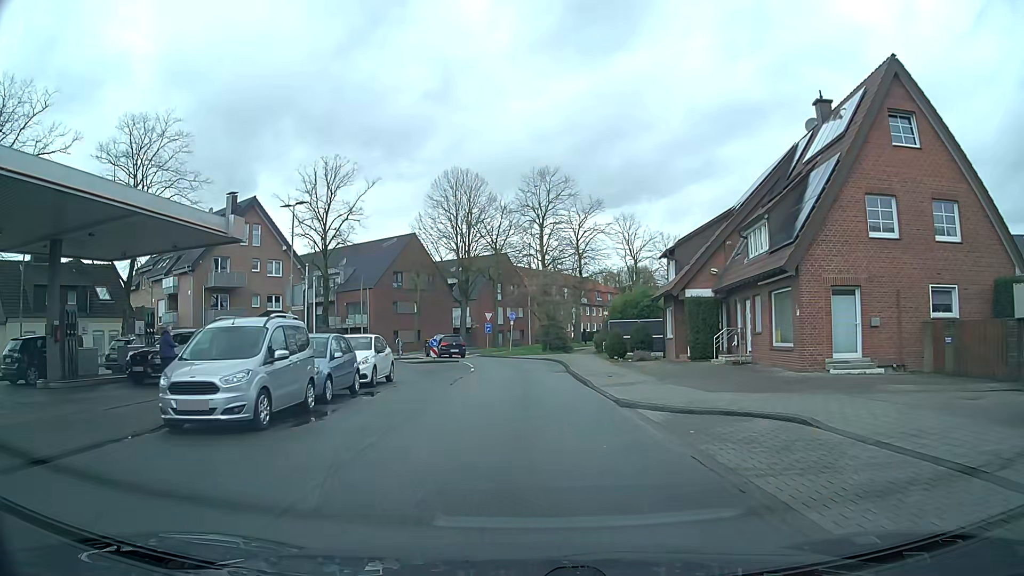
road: residential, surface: asphalt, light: Day
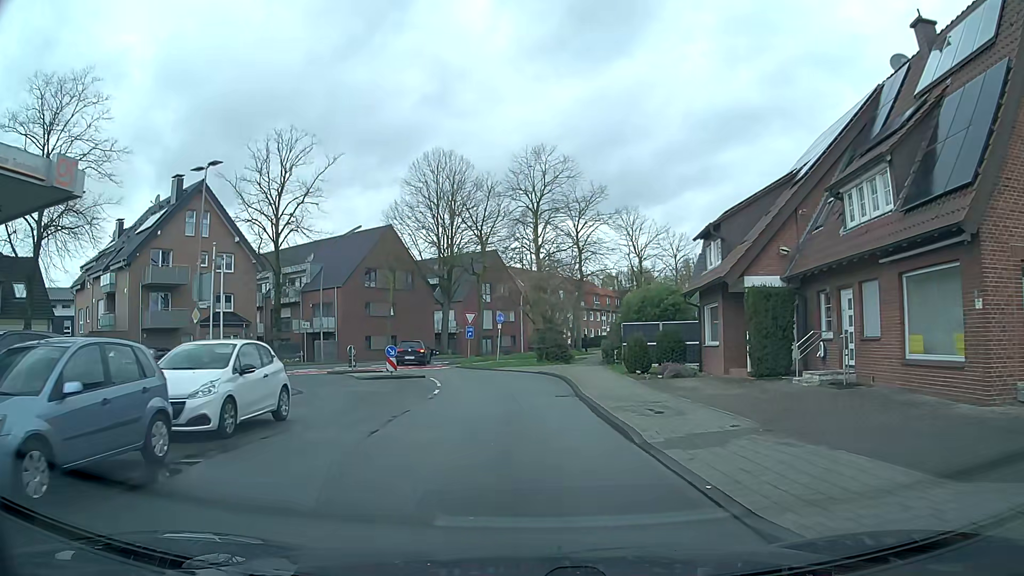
(+0.1, +9.2) m; +1°
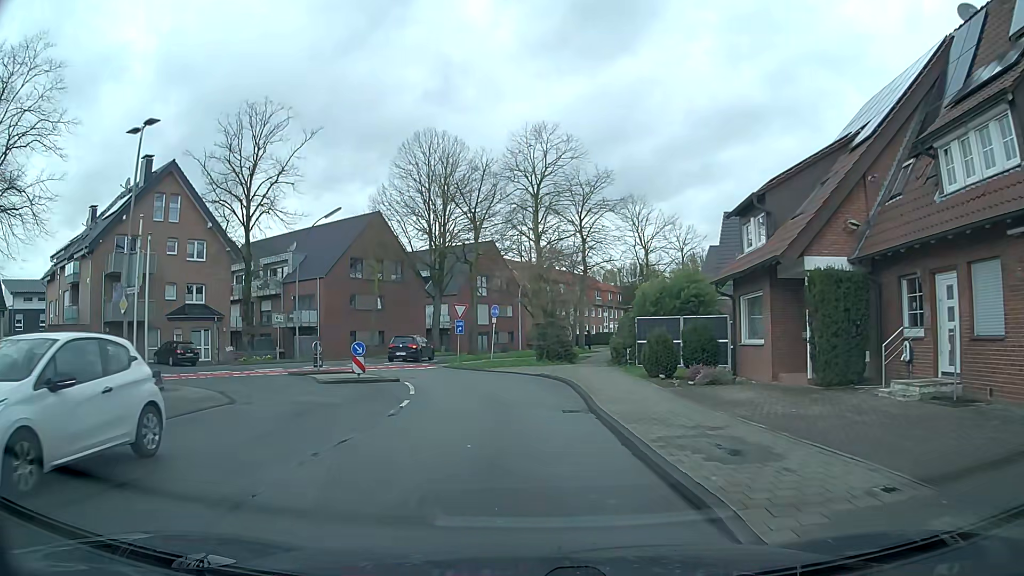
(0.0, +4.8) m; 0°
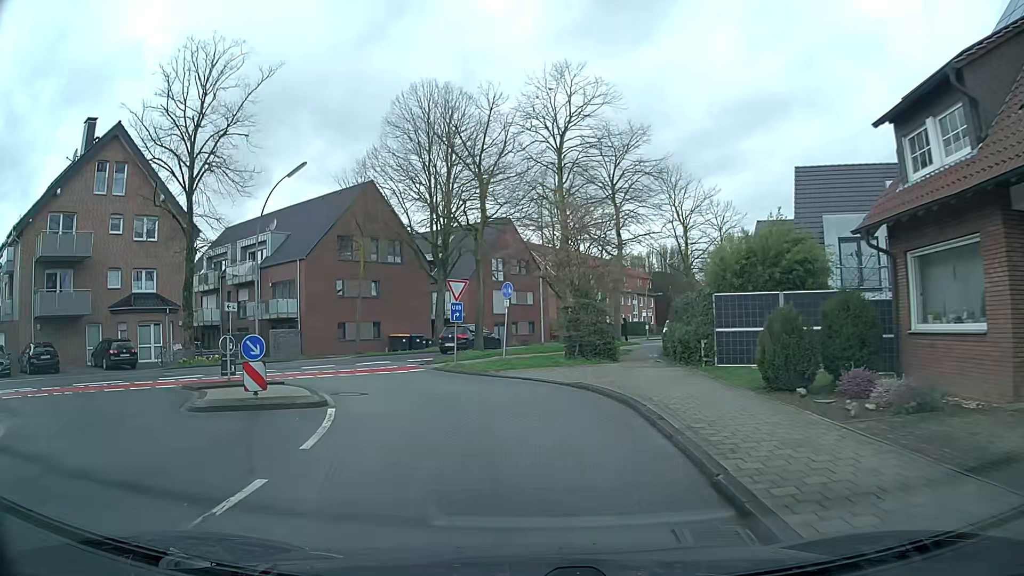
(-0.1, +9.4) m; -2°
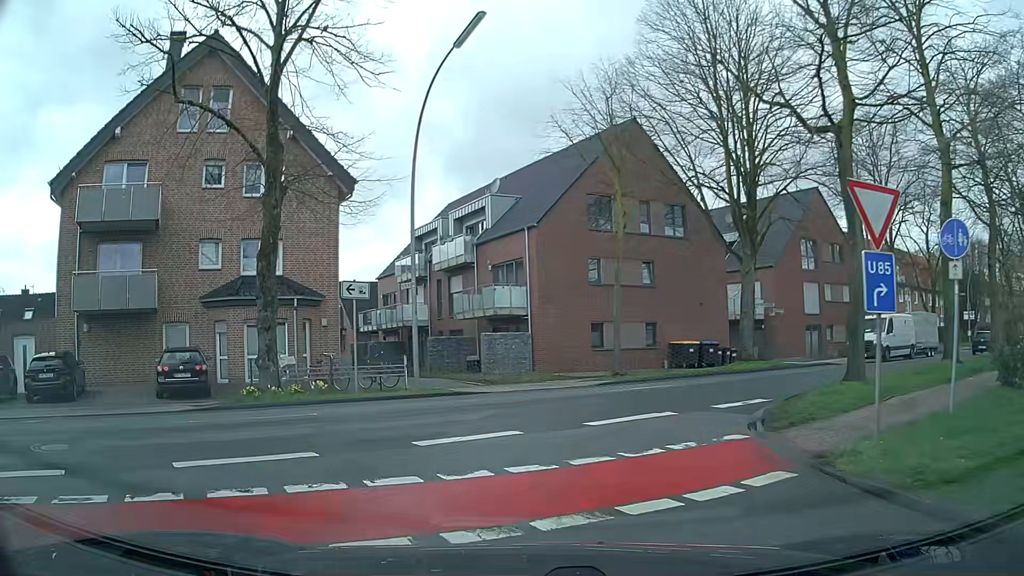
(-2.4, +15.0) m; -25°
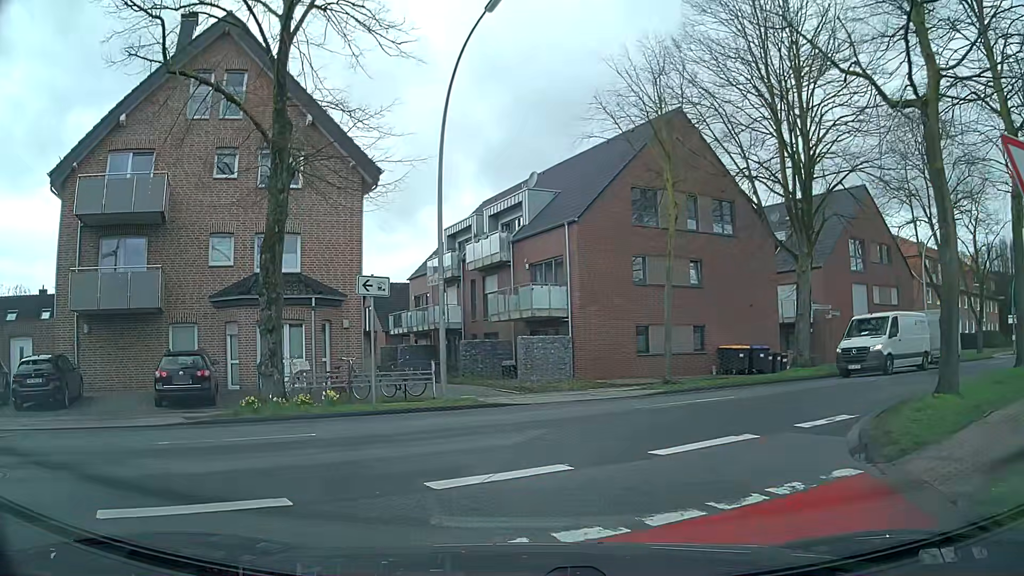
(0.0, +2.2) m; -2°
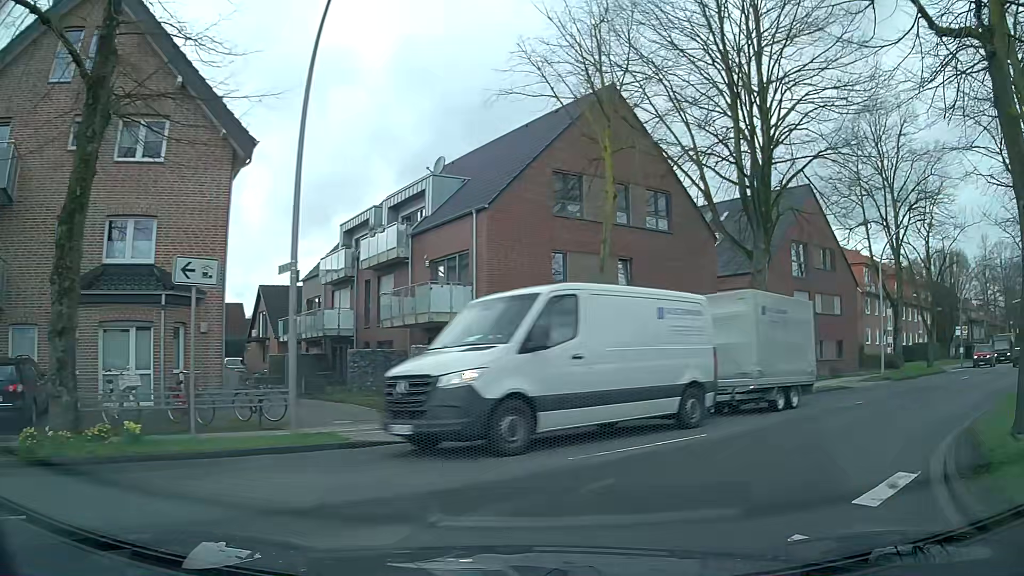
(+0.2, +4.7) m; +7°
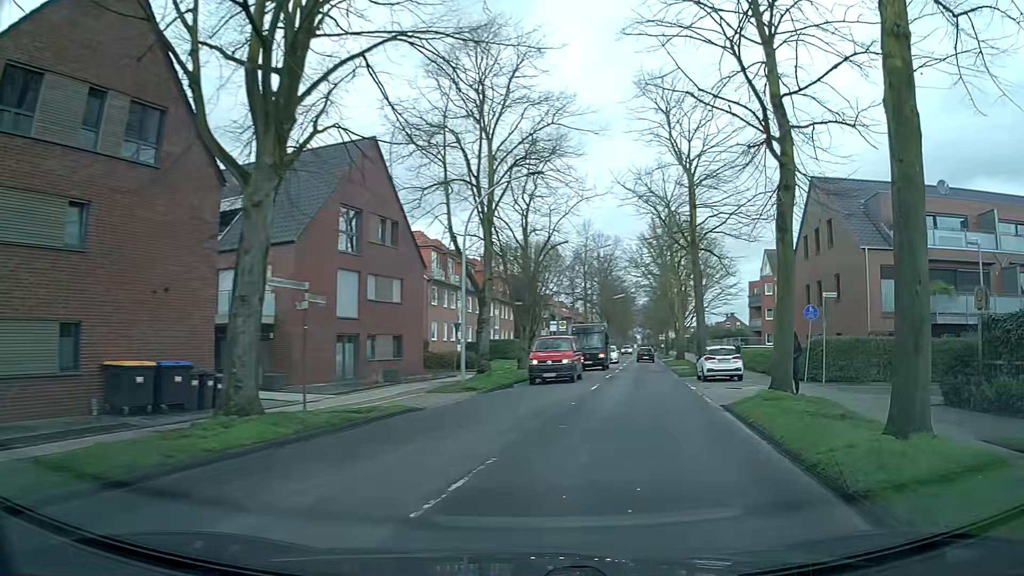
(+3.7, +9.8) m; +38°
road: secondary
